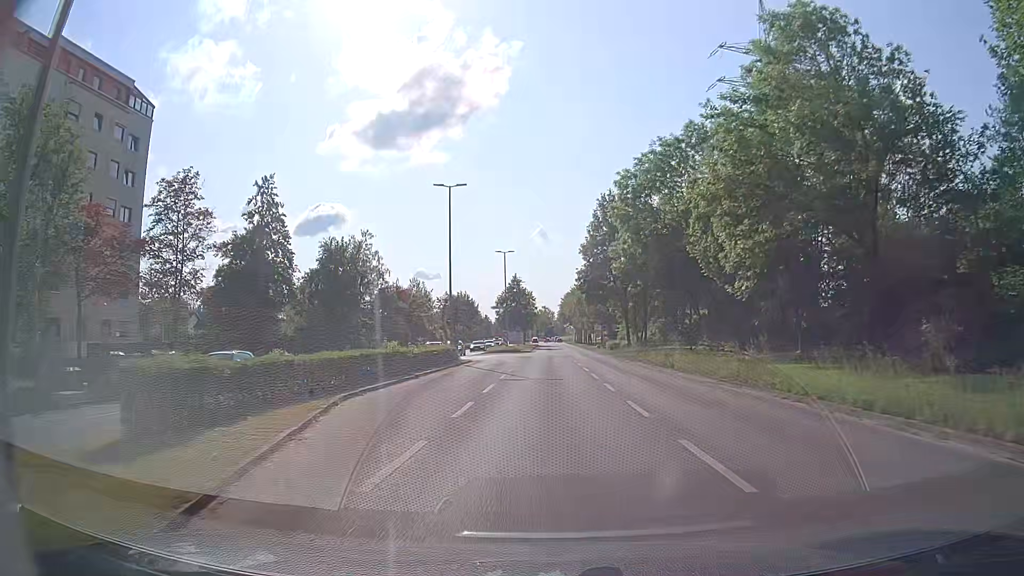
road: tertiary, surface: asphalt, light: Day
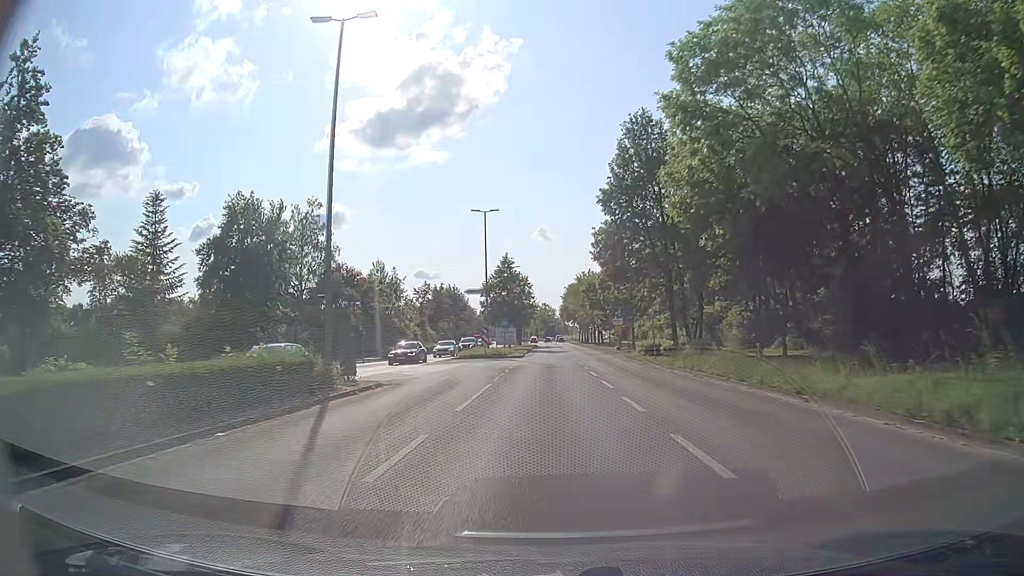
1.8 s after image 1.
(+0.2, +23.5) m; 0°
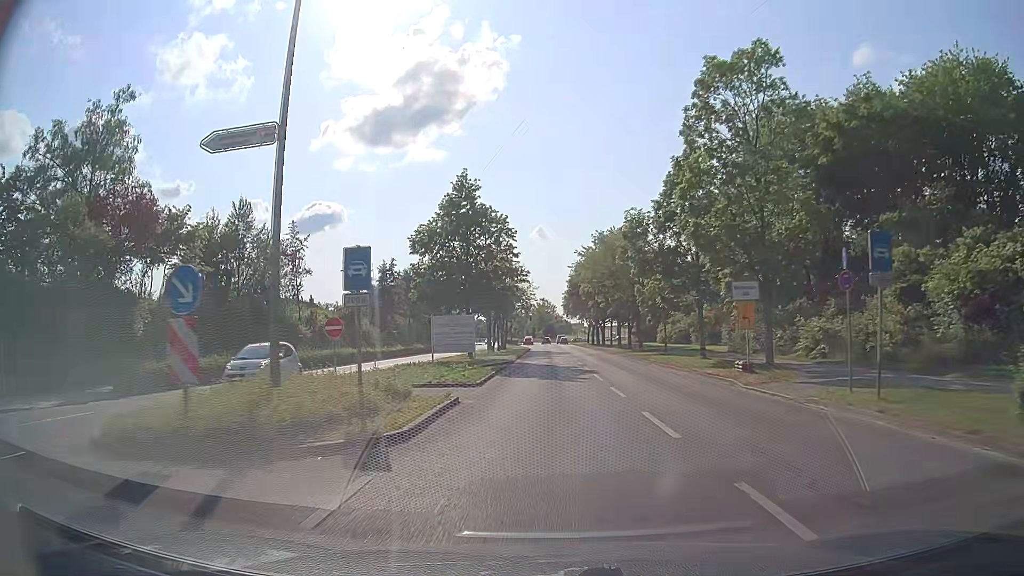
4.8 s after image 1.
(-0.1, +39.5) m; 0°
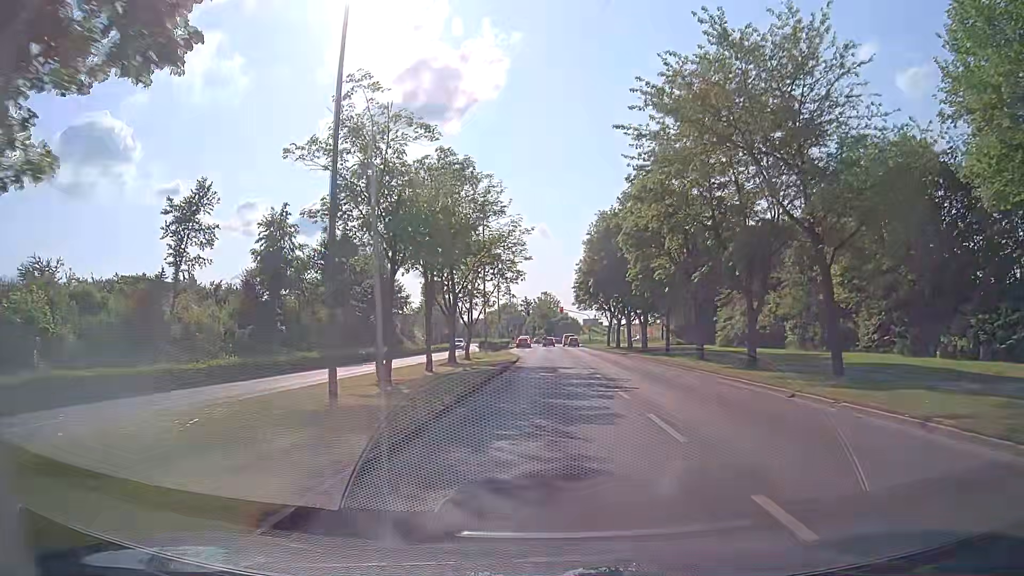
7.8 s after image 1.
(+0.1, +37.3) m; +1°
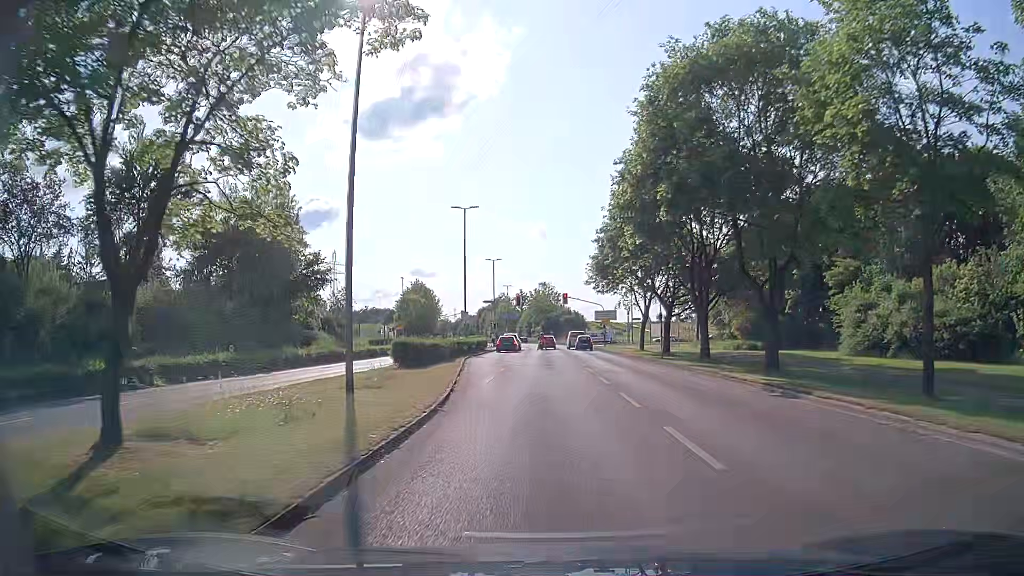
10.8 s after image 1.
(-0.3, +32.1) m; -1°
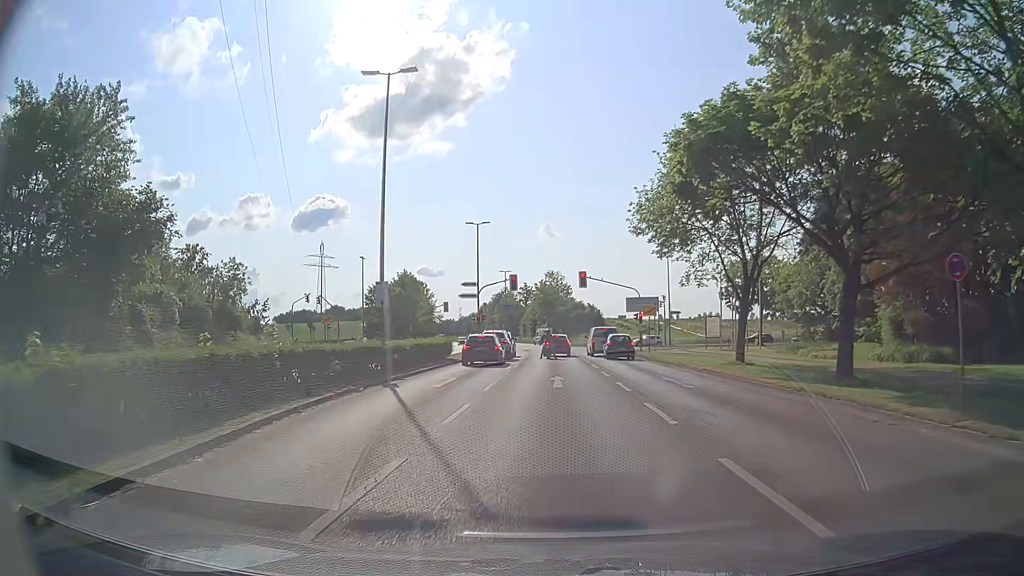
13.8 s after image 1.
(+0.1, +26.7) m; 0°
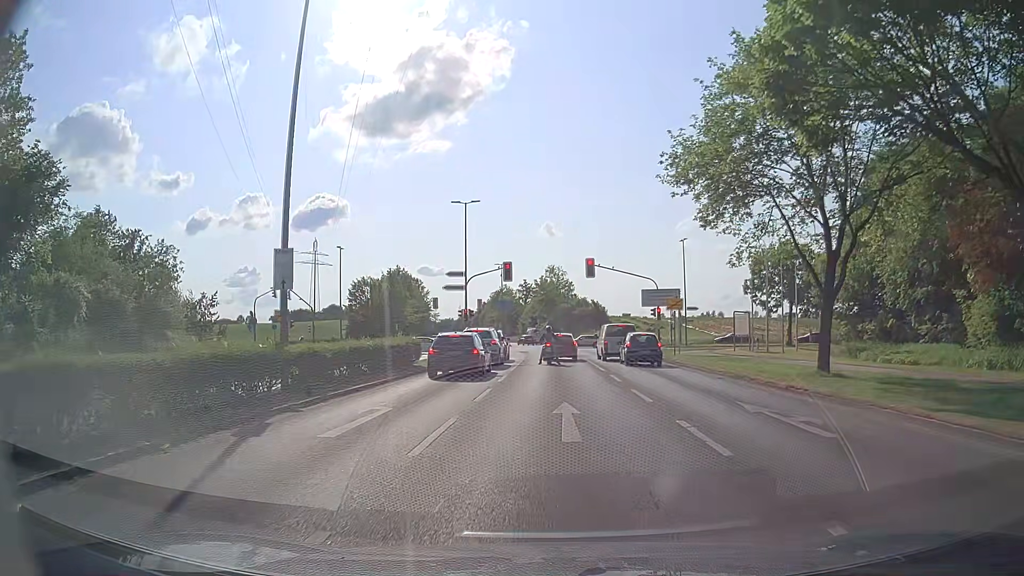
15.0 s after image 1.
(0.0, +8.8) m; 0°
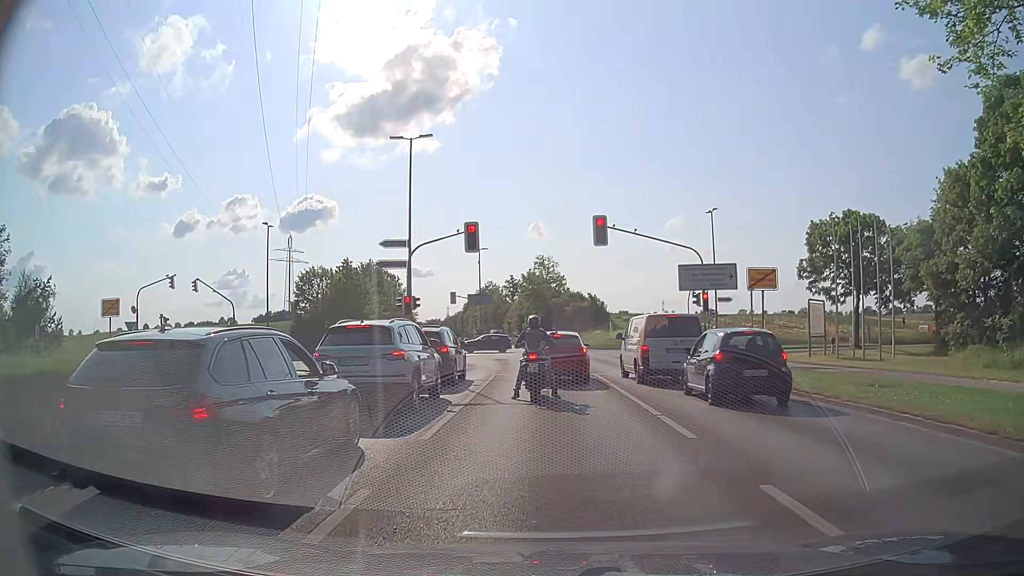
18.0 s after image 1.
(-0.1, +16.4) m; +1°
